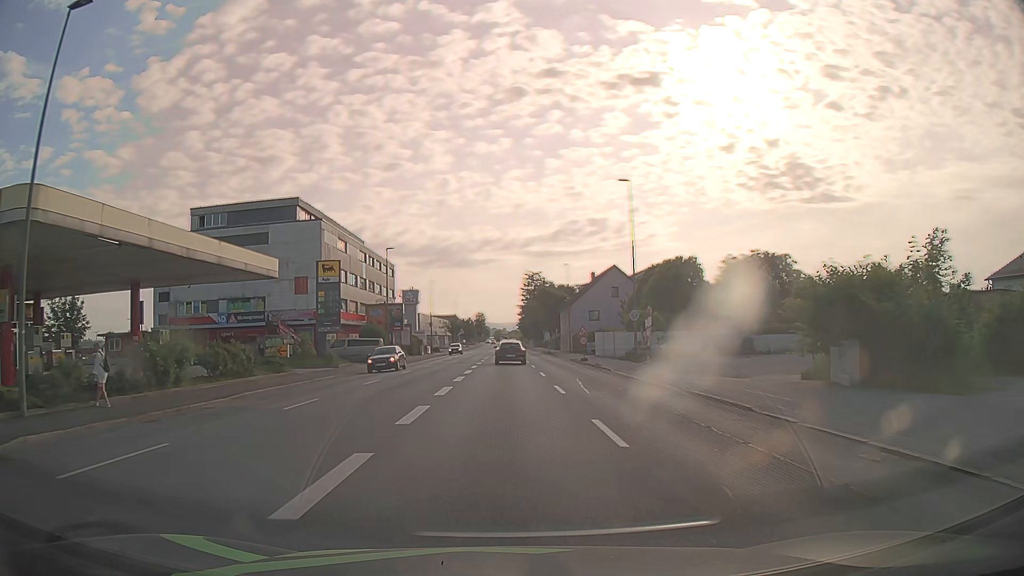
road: tertiary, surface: asphalt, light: Day
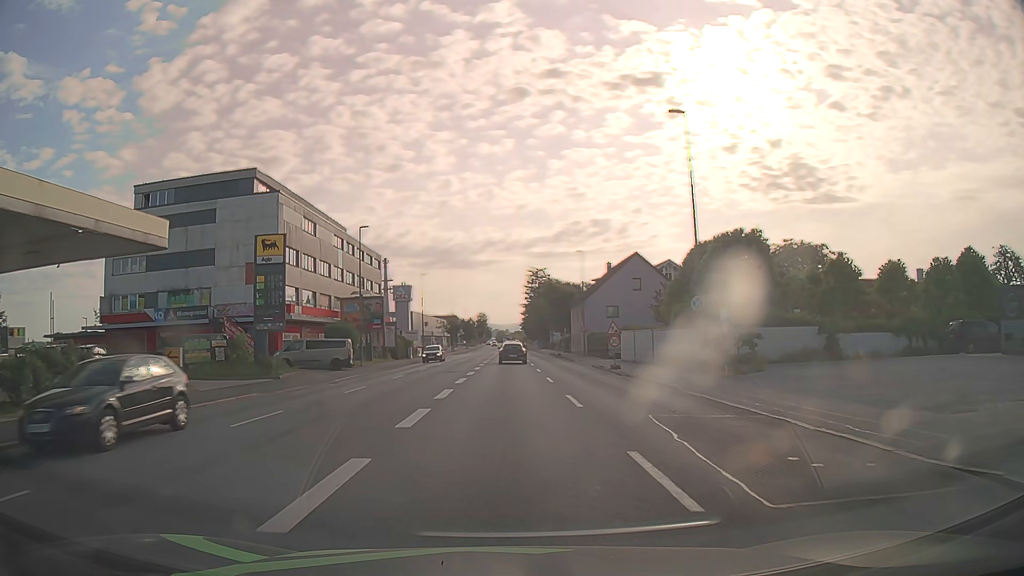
(0.0, +12.3) m; 0°
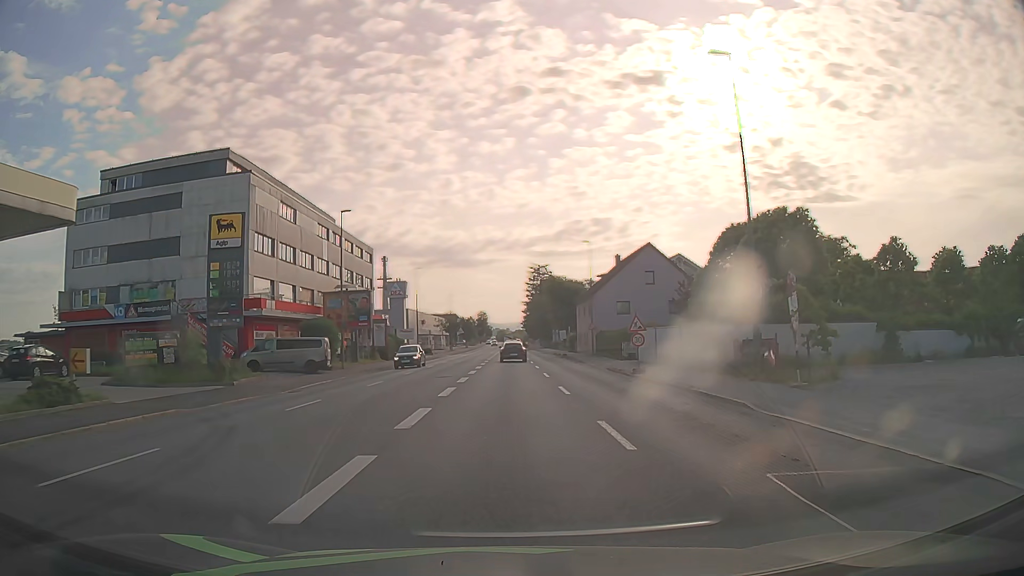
(0.0, +5.8) m; 0°
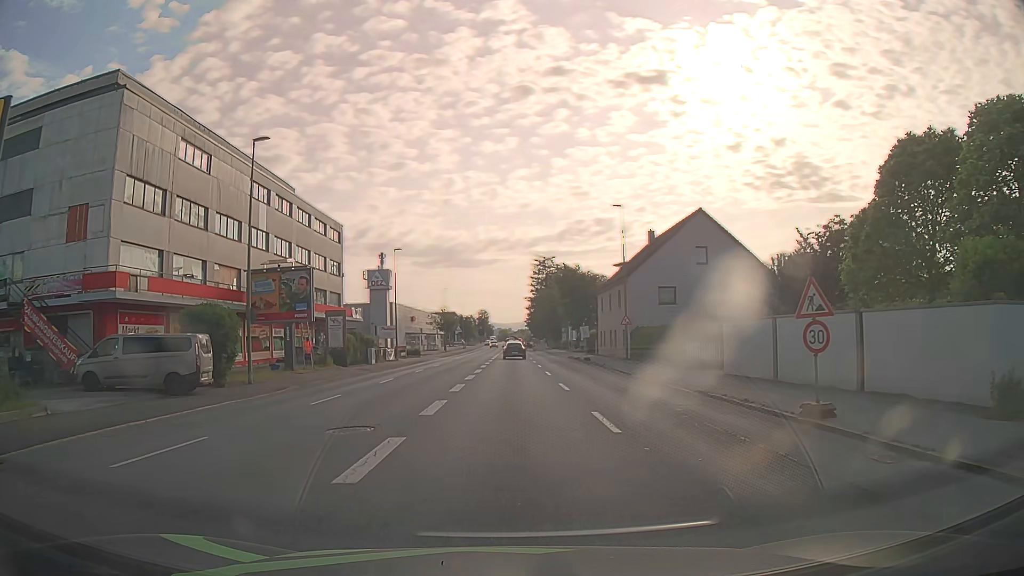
(0.0, +16.3) m; 0°
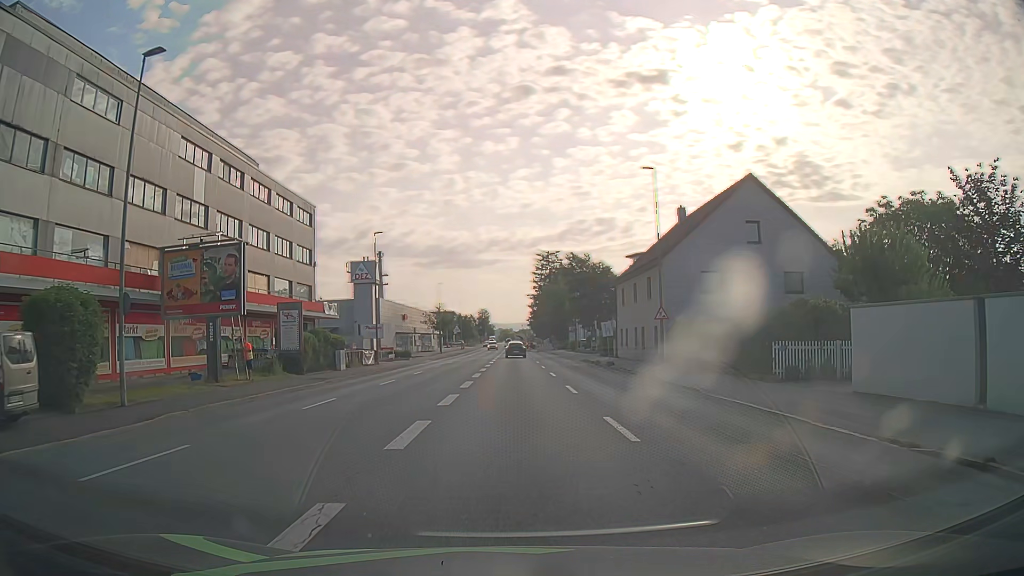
(0.0, +9.9) m; 0°
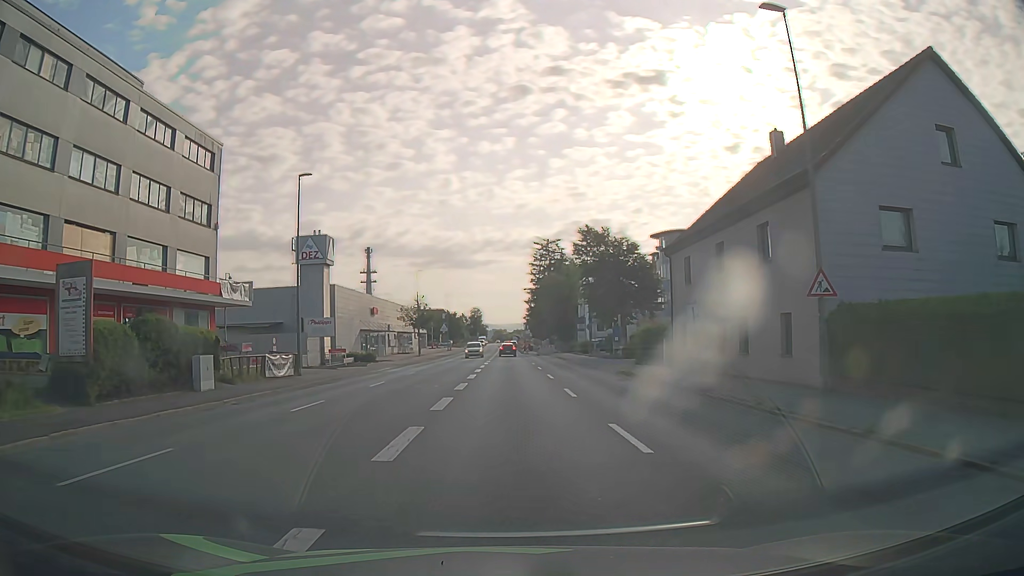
(+0.1, +18.8) m; +1°
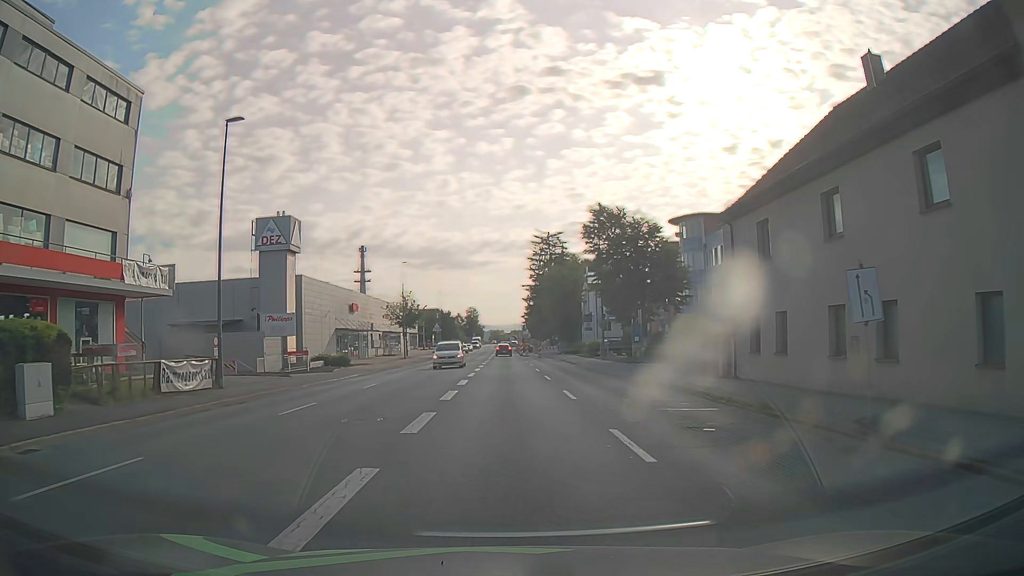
(0.0, +9.5) m; 0°
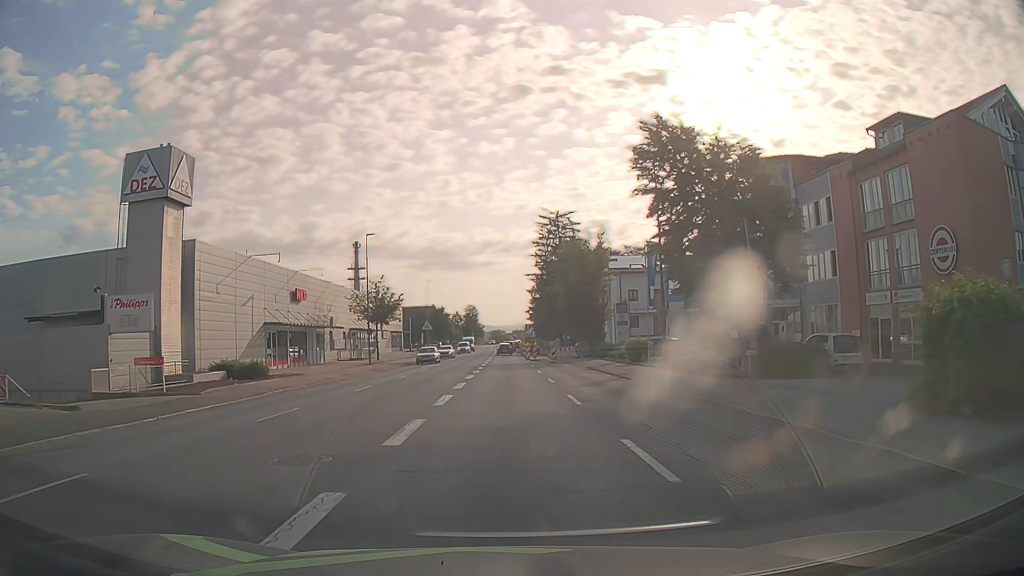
(0.0, +19.4) m; 0°
(0, +10) (0, +20) (0, +30) (0, +40) (0, +50) (0, +60) (0, +70) (0, +80) (0, +90) (0, +100) m
